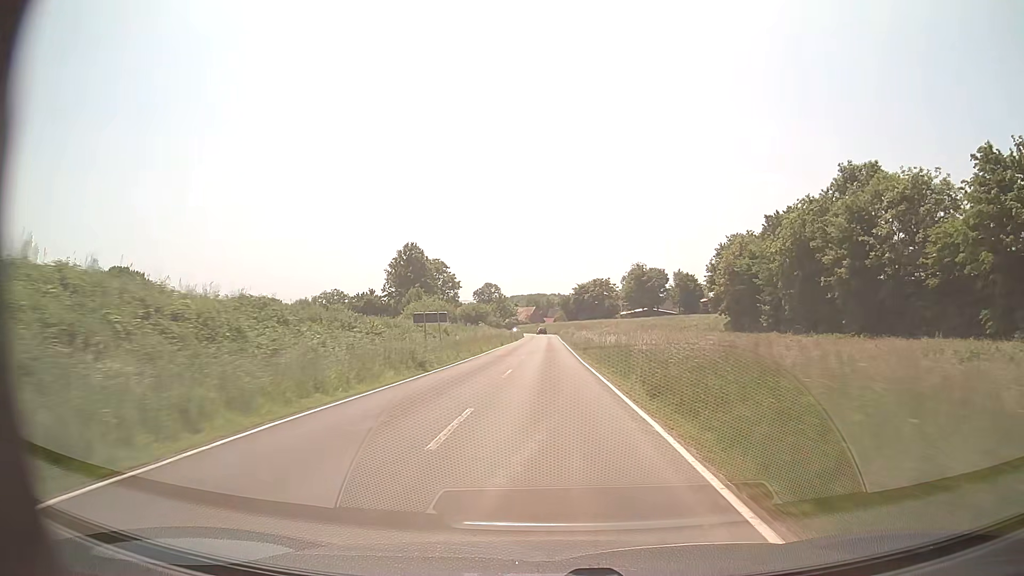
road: secondary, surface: asphalt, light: Day
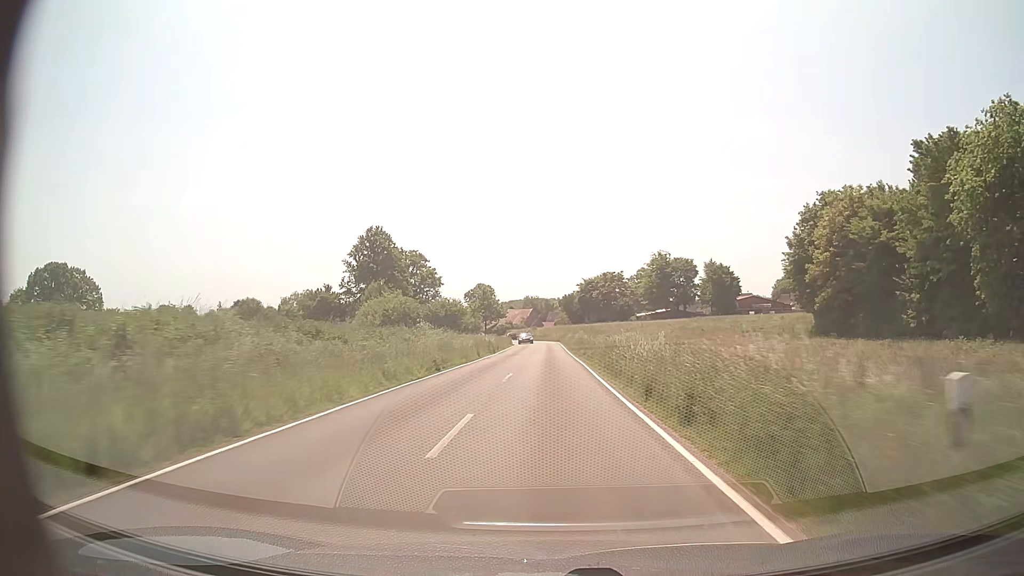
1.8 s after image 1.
(0.0, +36.0) m; 0°
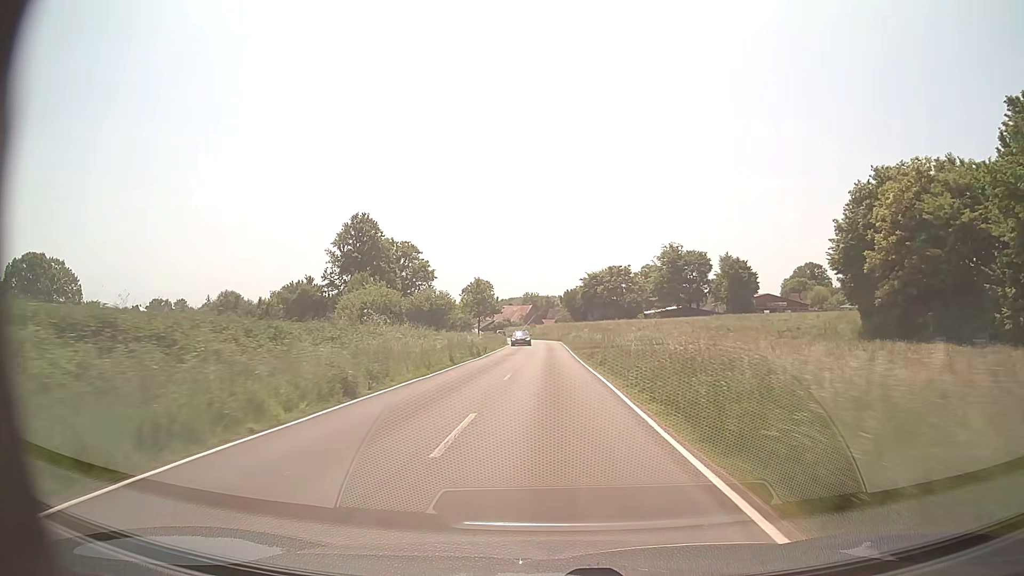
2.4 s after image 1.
(0.0, +11.9) m; 0°
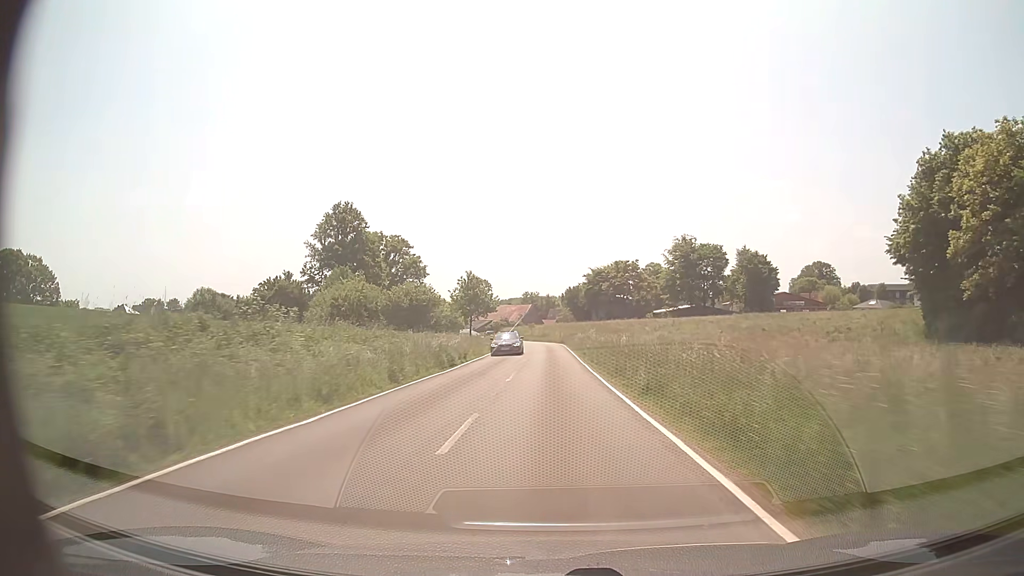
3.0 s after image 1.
(0.0, +11.7) m; 0°
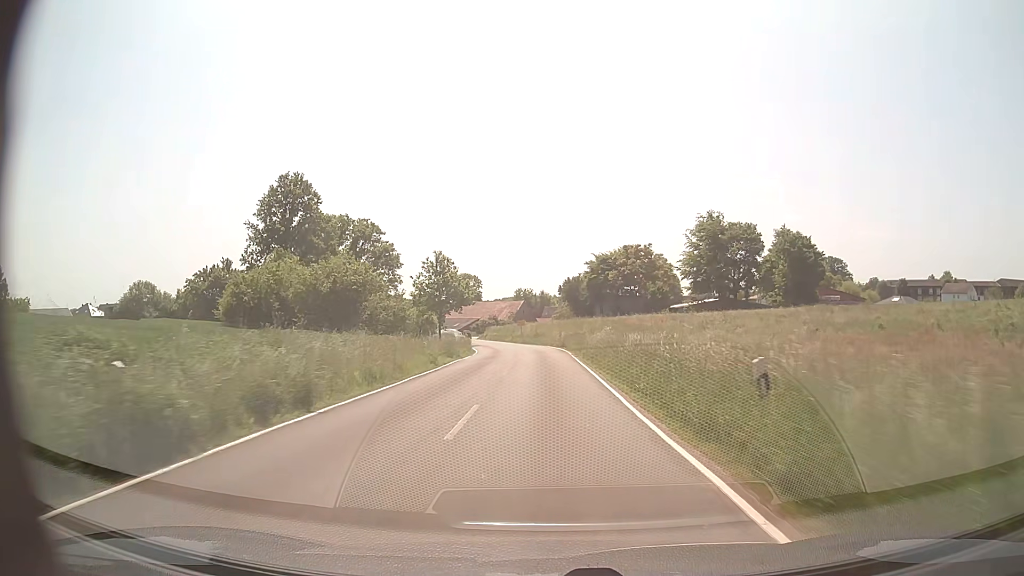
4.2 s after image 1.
(+0.1, +22.9) m; 0°
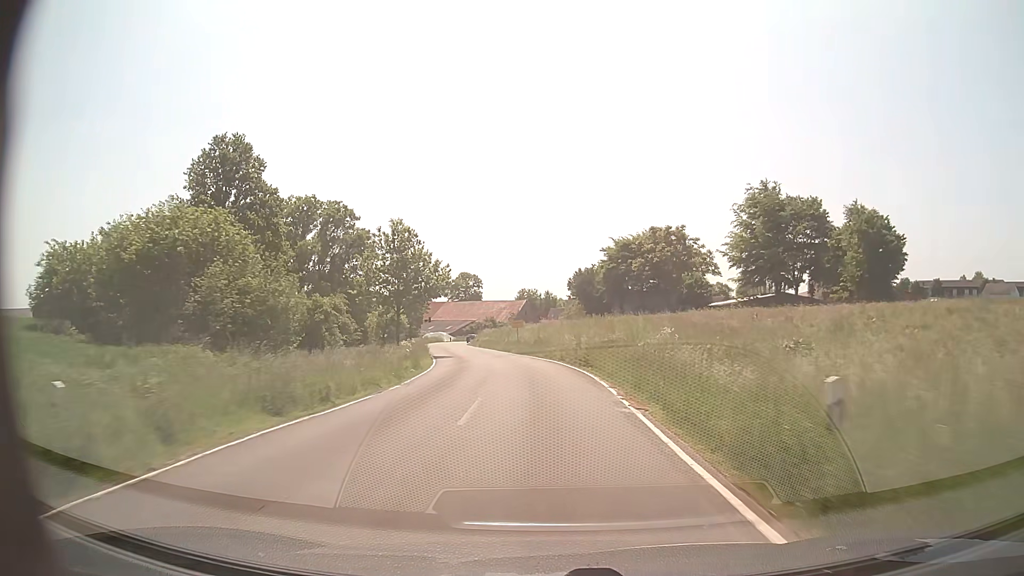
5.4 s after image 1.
(0.0, +22.3) m; 0°
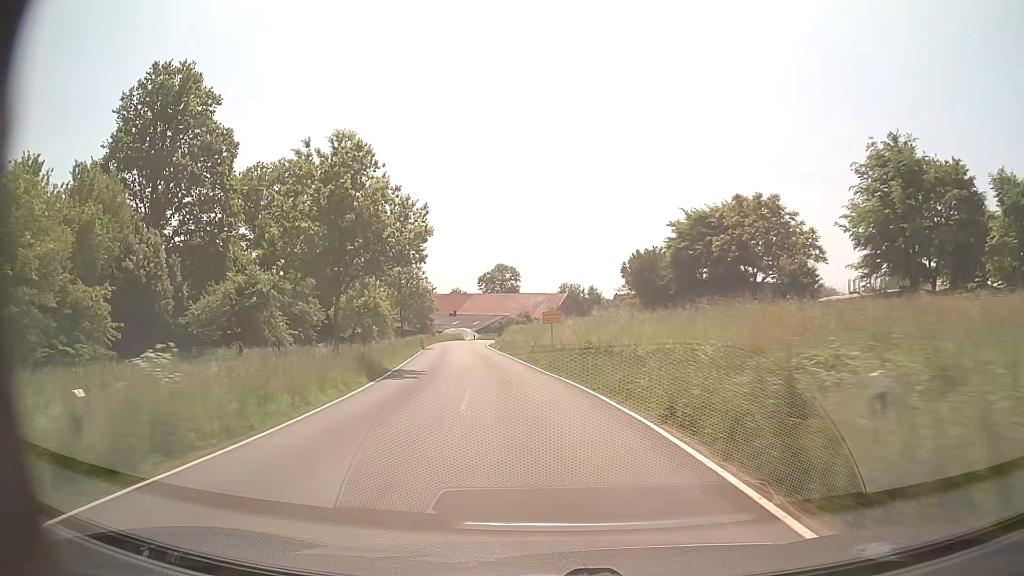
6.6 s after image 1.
(-0.5, +21.7) m; -3°
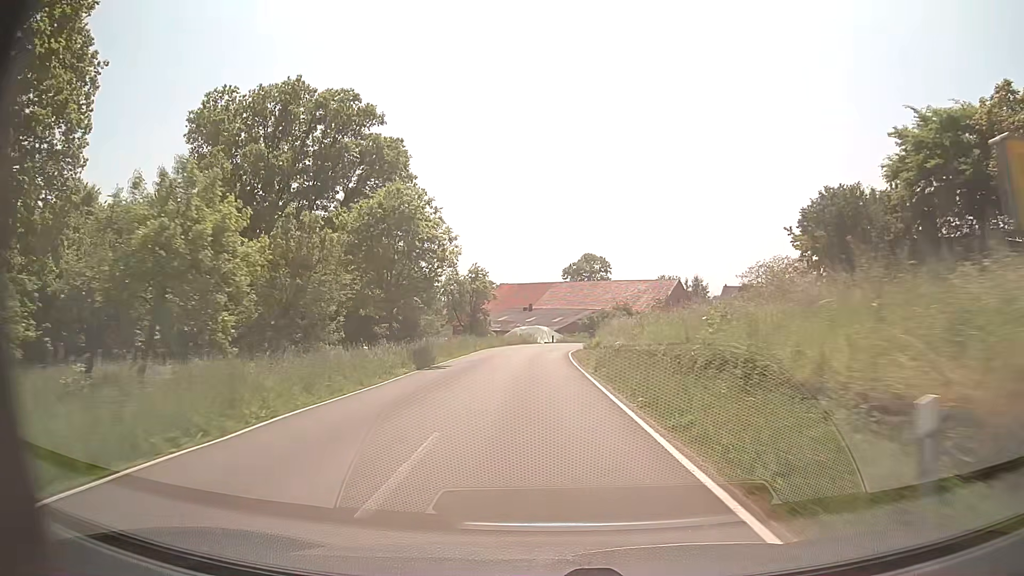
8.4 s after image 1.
(-2.3, +31.1) m; -7°
(0, +10) (0, +20) (0, +30) (0, +40) (+1, +50) (+3, +60) (+7, +69) (+13, +77) (+19, +85) (+25, +93) m
